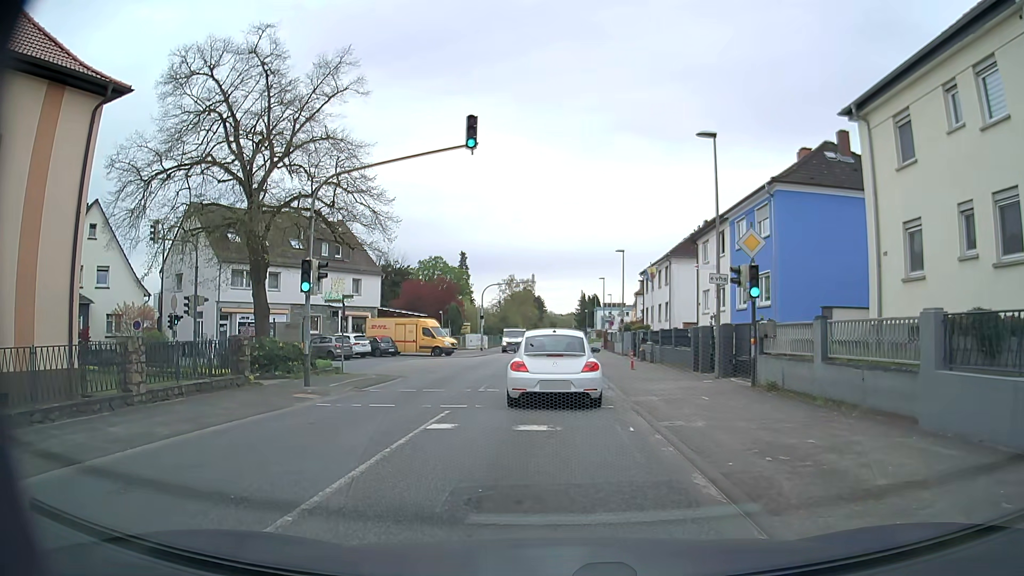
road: secondary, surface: asphalt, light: Day
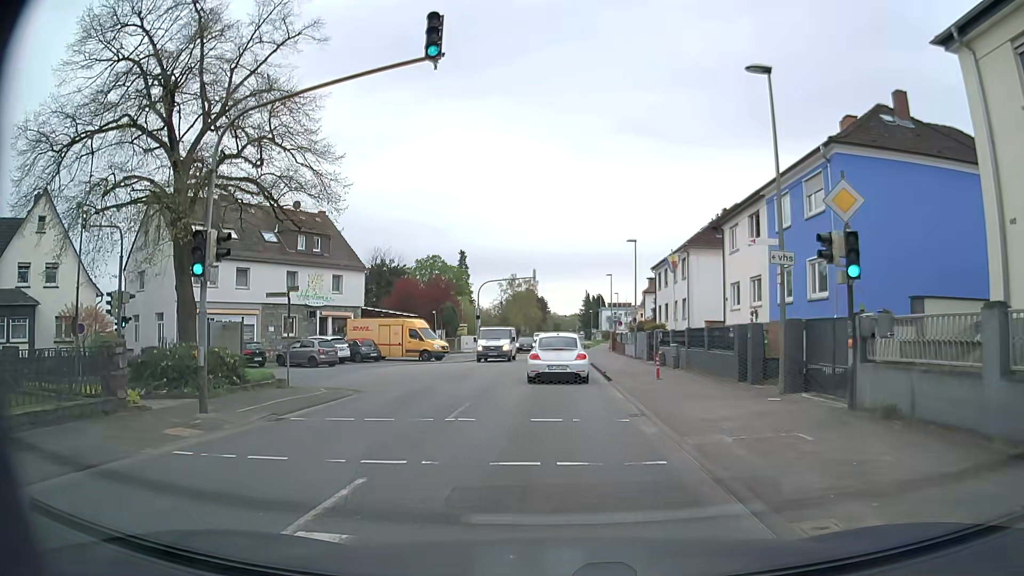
(+0.2, +6.1) m; +1°
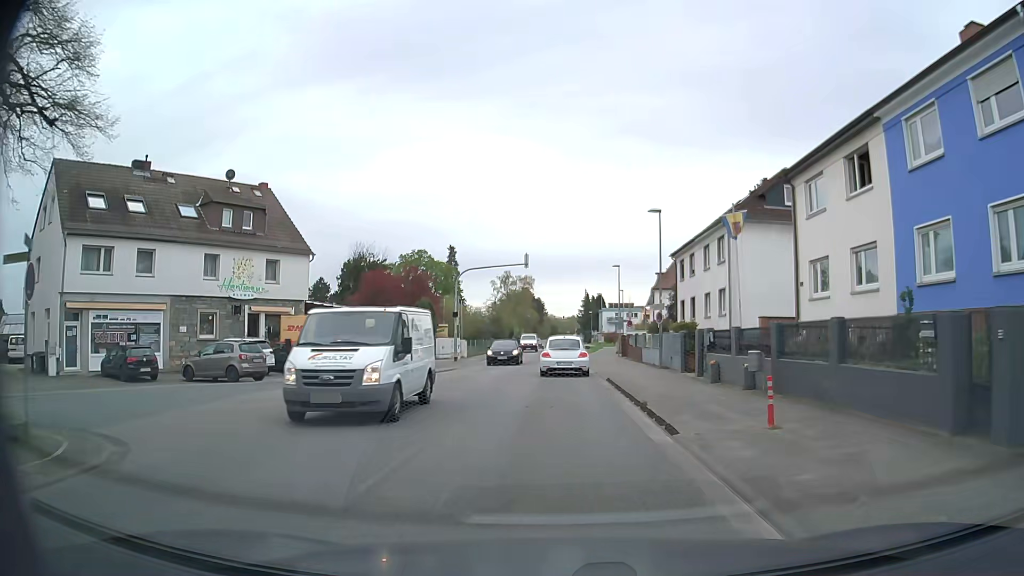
(+0.1, +11.7) m; +1°
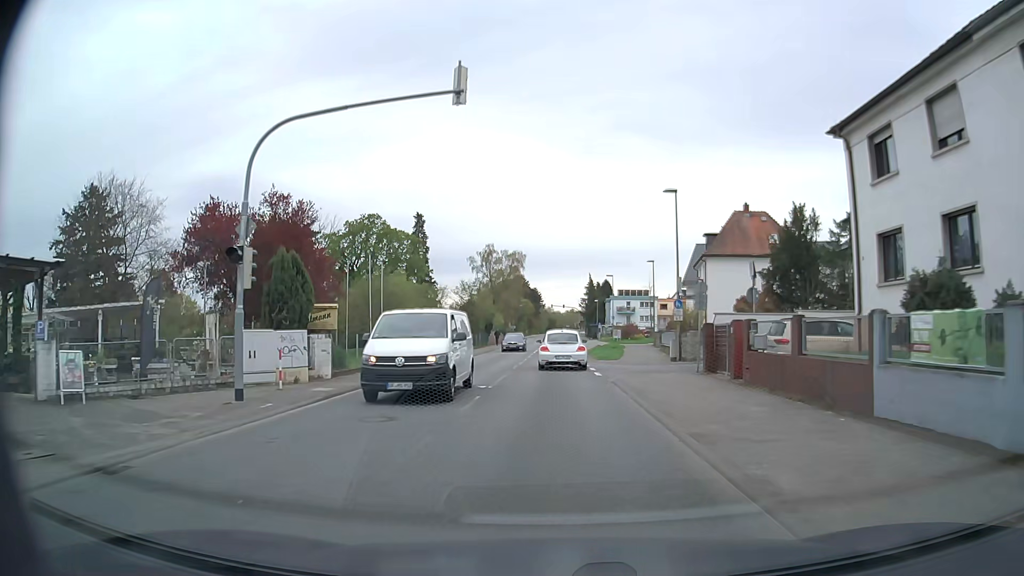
(+0.1, +30.8) m; 0°
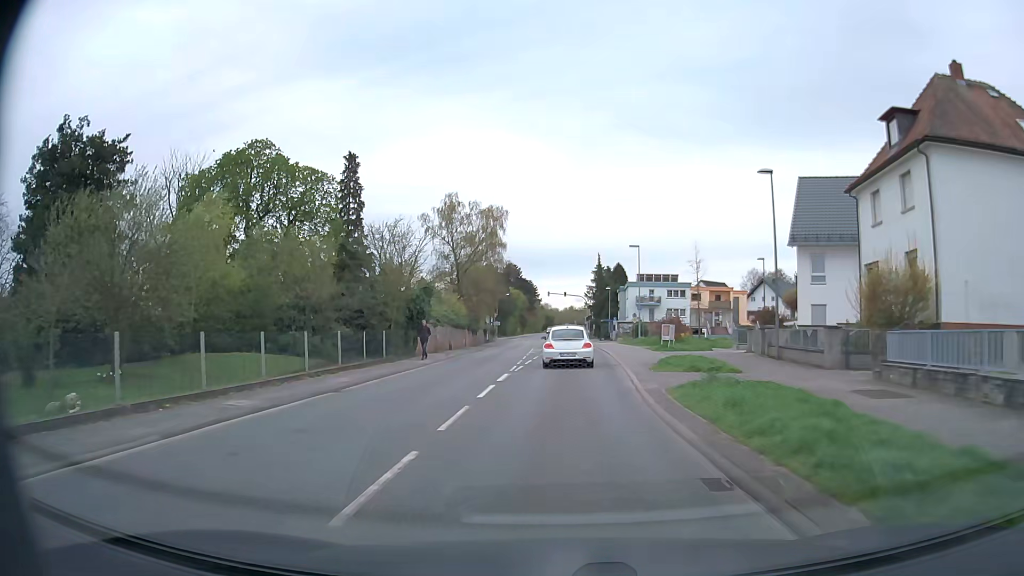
(0.0, +34.8) m; 0°
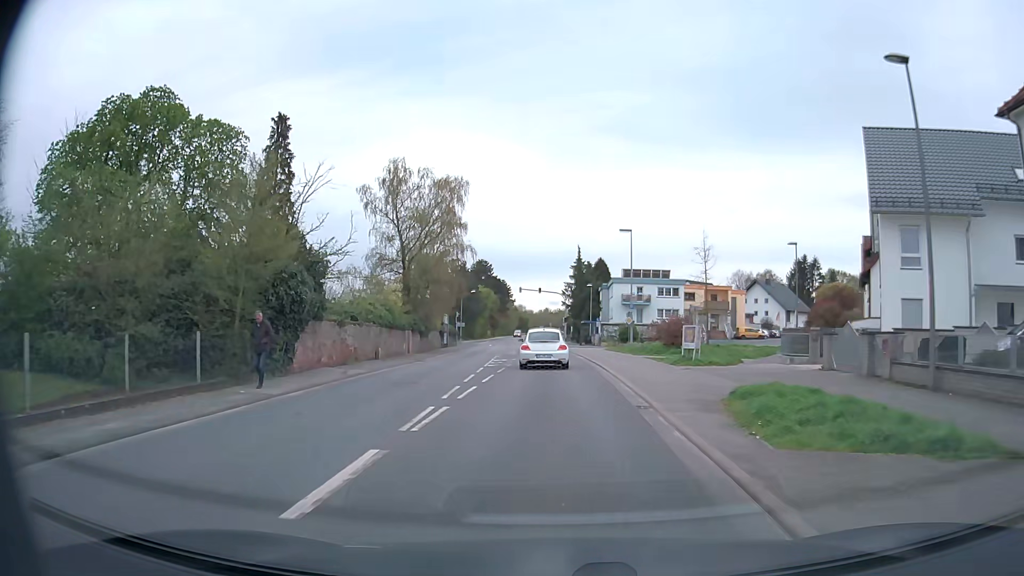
(+0.2, +13.6) m; +2°
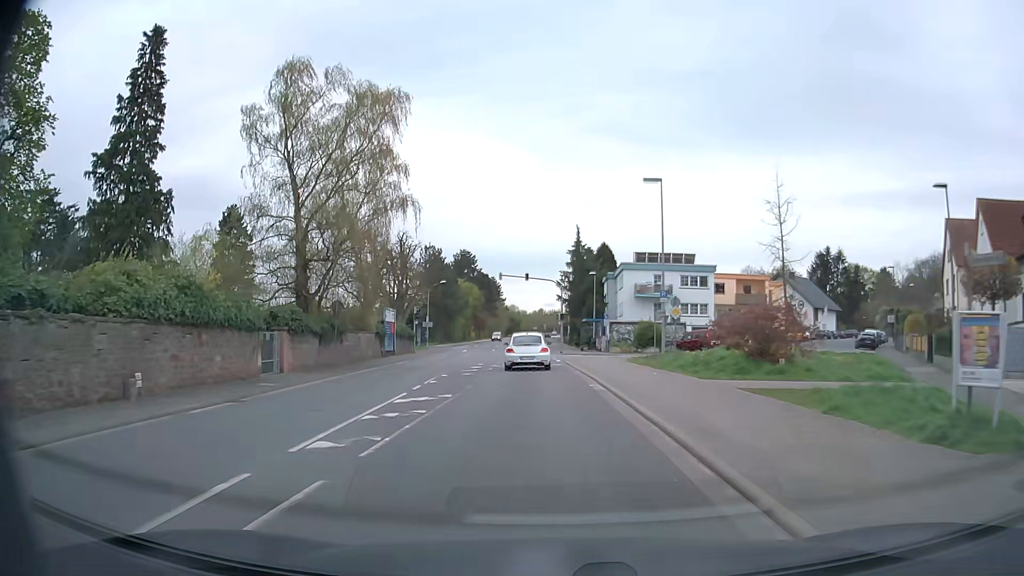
(+0.3, +20.0) m; +1°
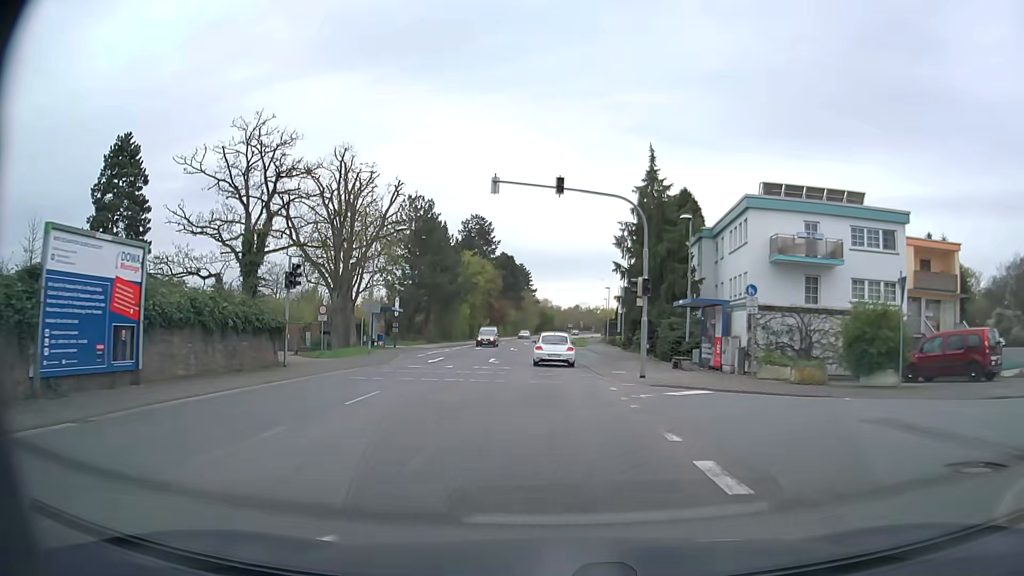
(-1.2, +33.4) m; -3°
(0, +10) (0, +20) (0, +30) (0, +40) (0, +50) (0, +60) (0, +70) (0, +80) (0, +90) (0, +100) m
